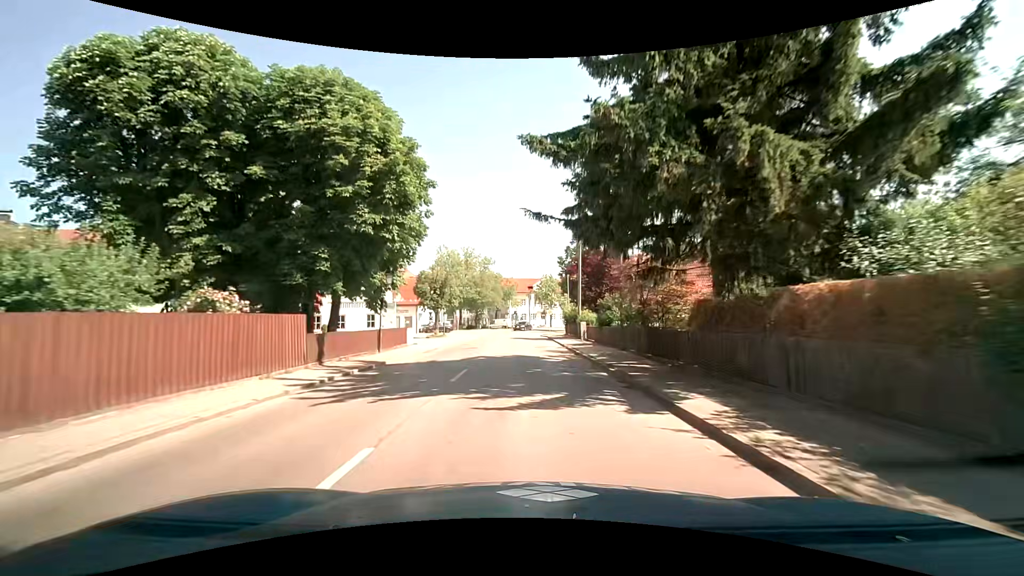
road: tertiary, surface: asphalt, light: Day
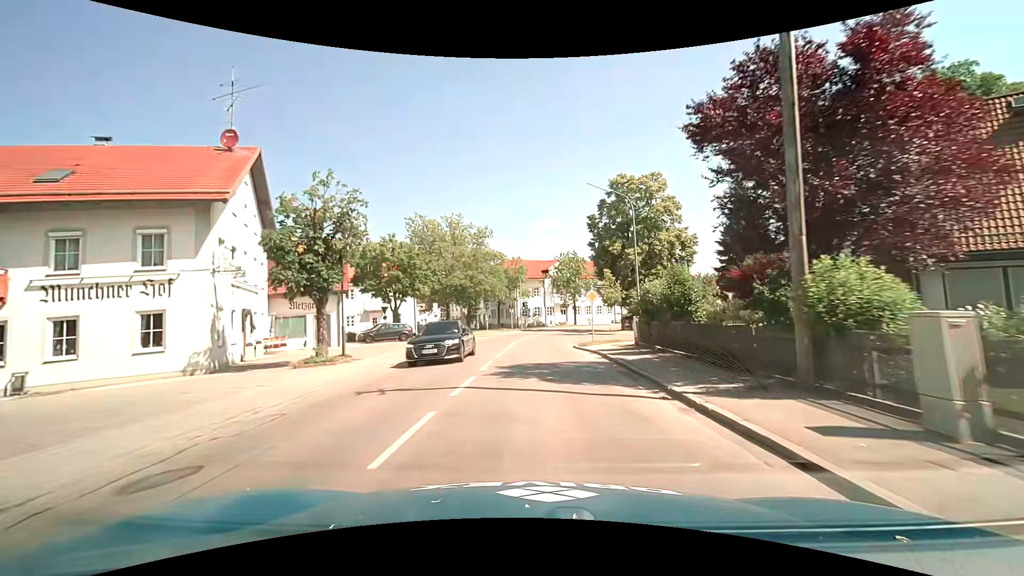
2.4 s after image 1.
(-0.8, +29.6) m; -3°
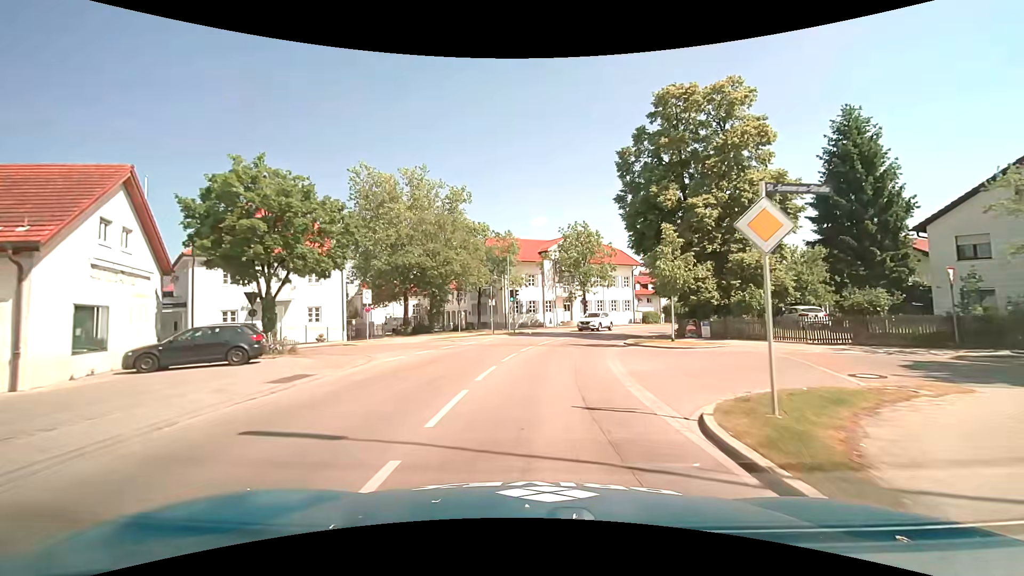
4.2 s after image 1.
(+0.2, +20.8) m; +1°
(0, +10) (+1, +20) (+3, +30) (+6, +39) (+11, +48) (+17, +56) (+24, +63) (+32, +69) (+40, +74) (+49, +79) m
